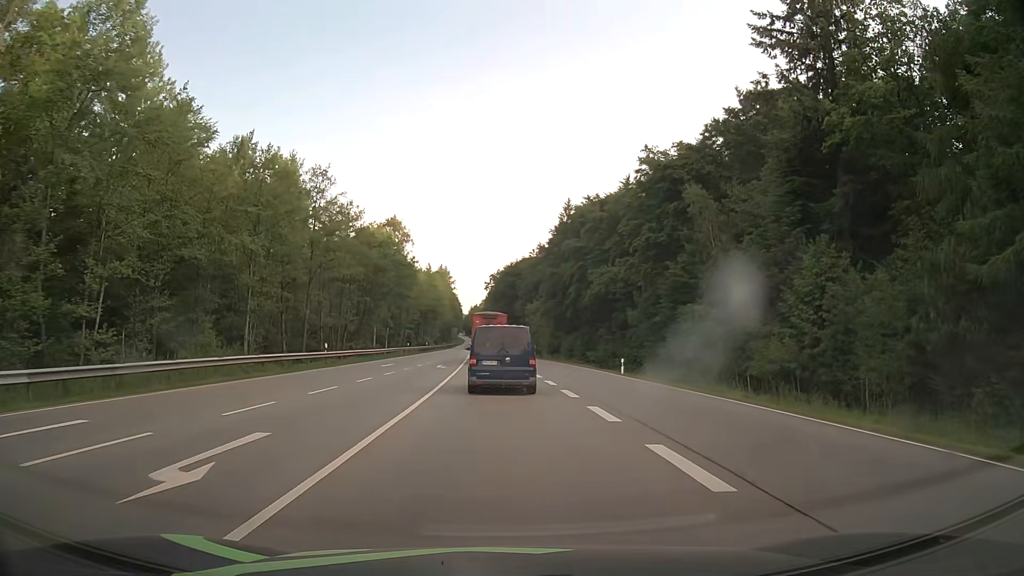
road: secondary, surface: asphalt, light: Day
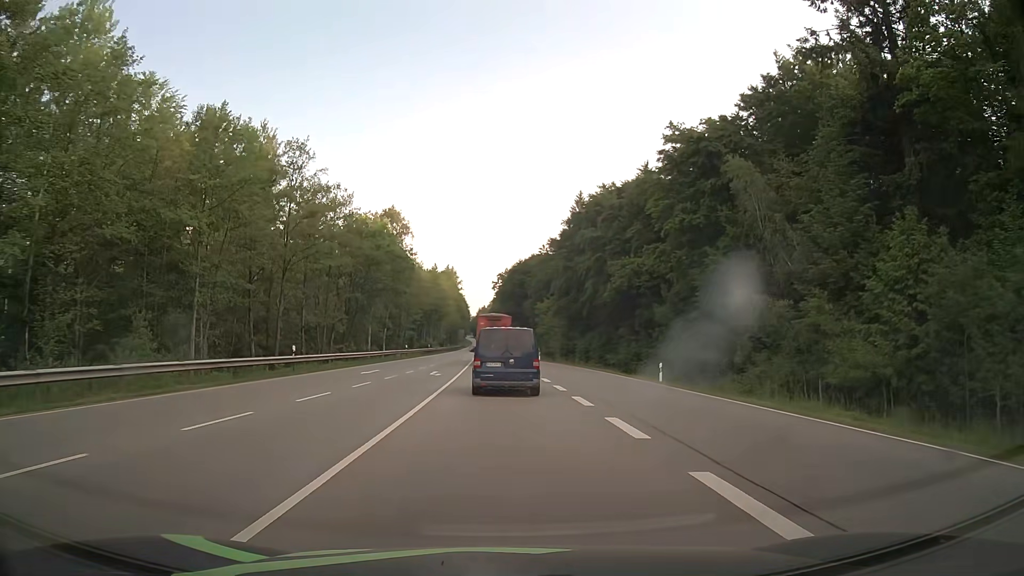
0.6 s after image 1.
(0.0, +8.2) m; -1°
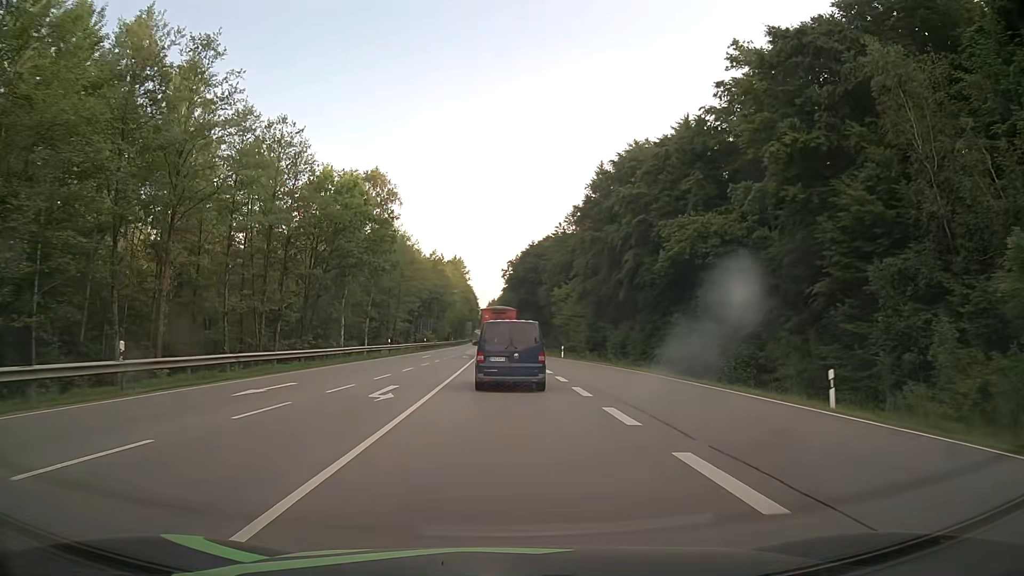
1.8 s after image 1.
(-0.1, +17.0) m; -1°
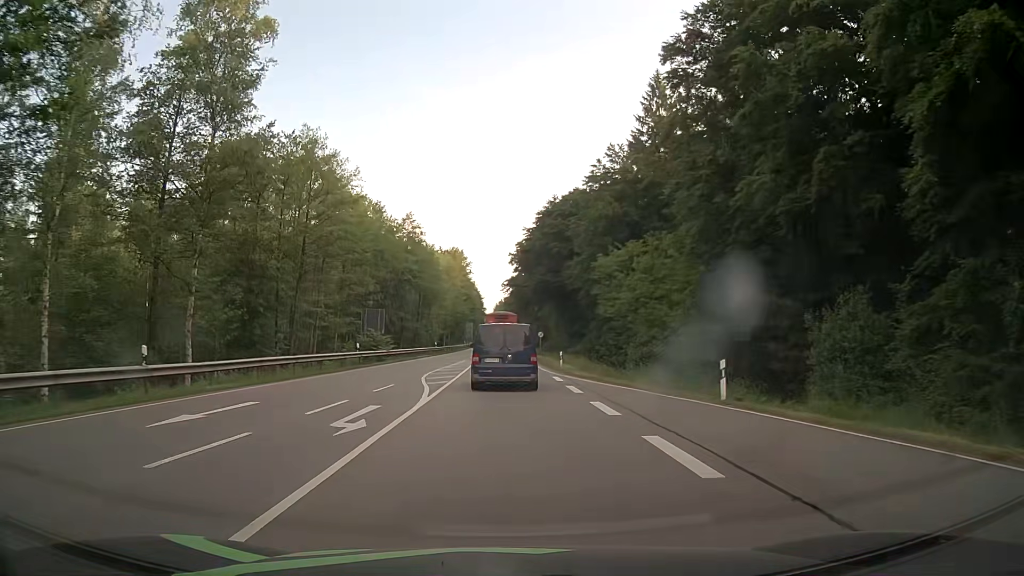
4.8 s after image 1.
(-0.4, +40.4) m; -1°
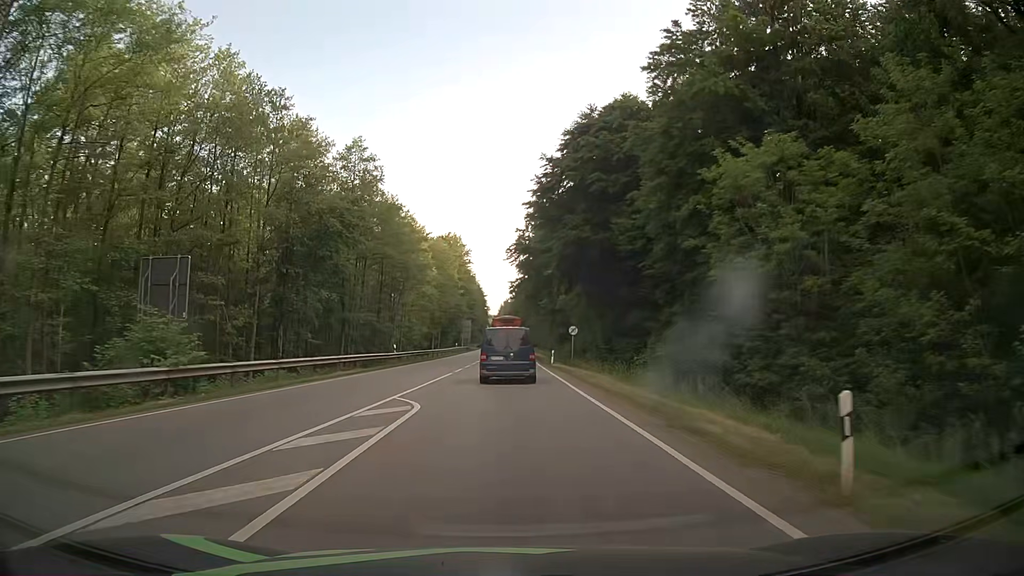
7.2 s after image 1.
(+0.1, +32.8) m; +1°
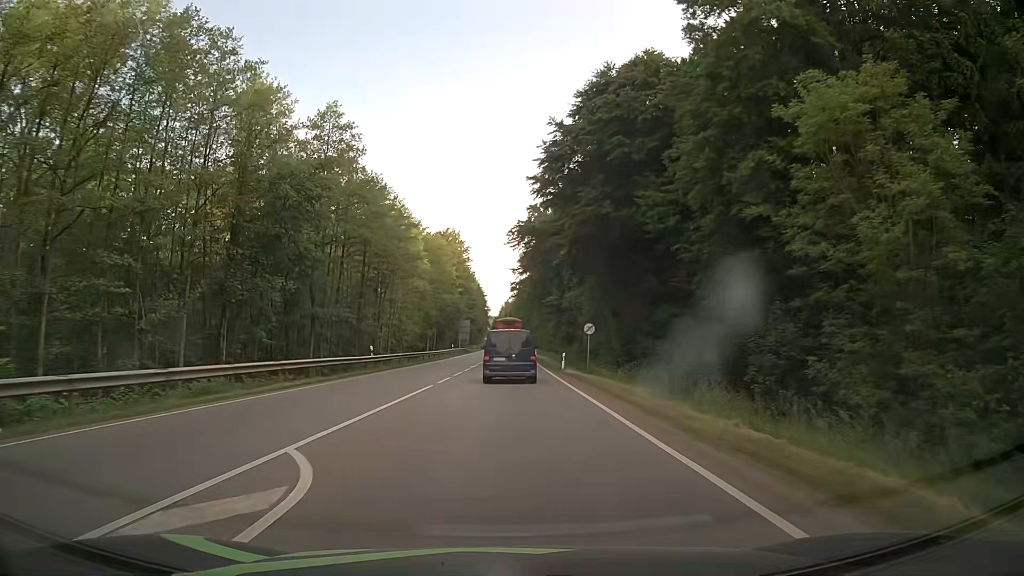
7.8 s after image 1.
(-0.1, +8.5) m; -1°
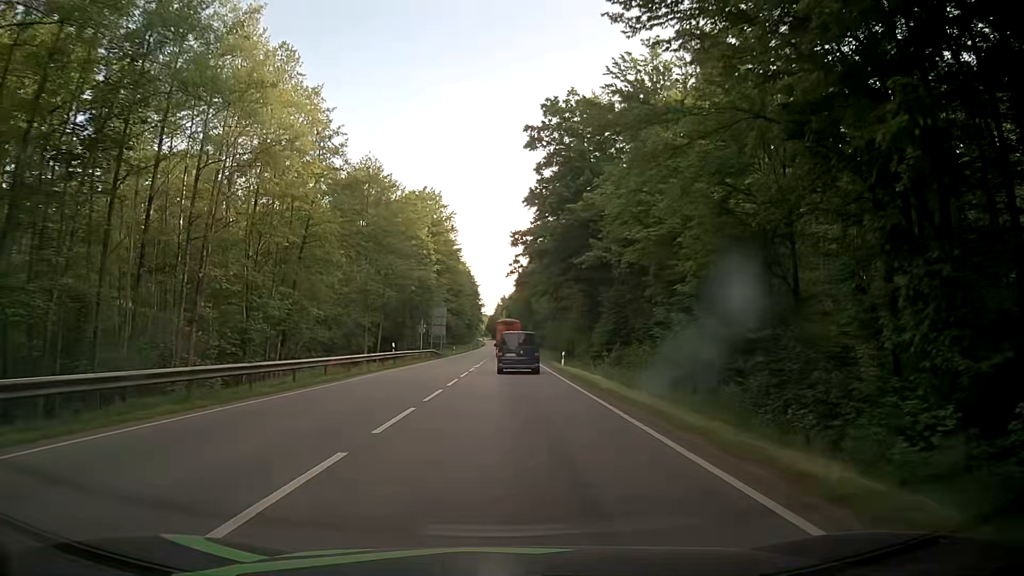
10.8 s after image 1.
(+0.1, +44.6) m; 0°
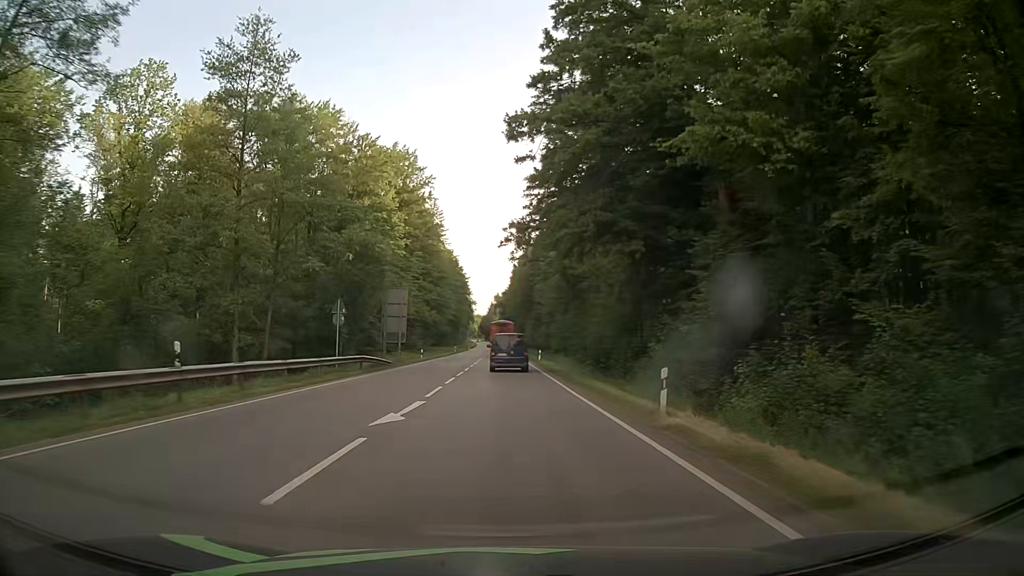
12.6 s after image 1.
(+0.5, +28.6) m; +1°
(0, +10) (0, +20) (0, +30) (0, +40) (0, +50) (0, +60) (0, +70) (0, +80) (0, +90) (0, +100) m
